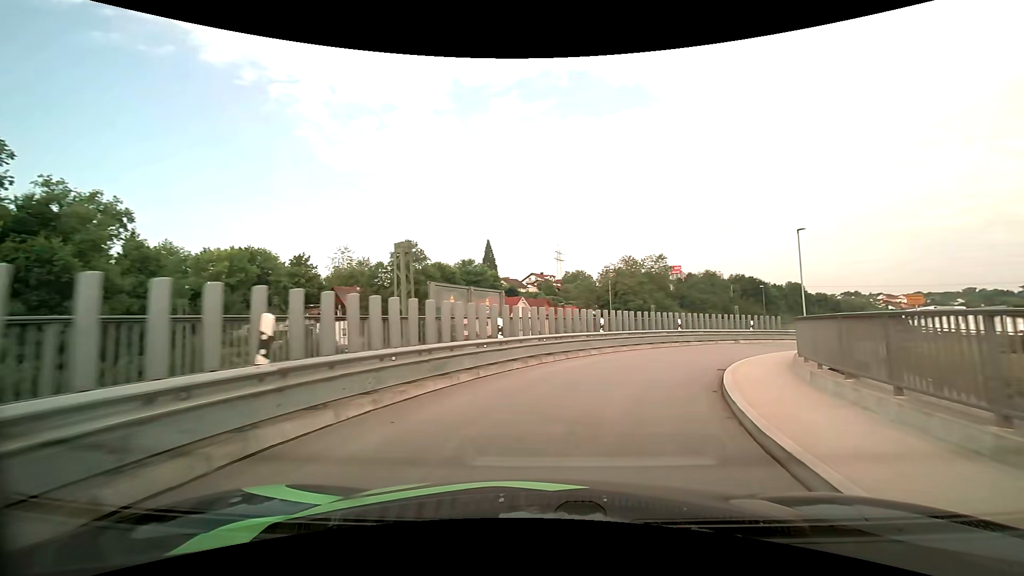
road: primary_link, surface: asphalt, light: Day
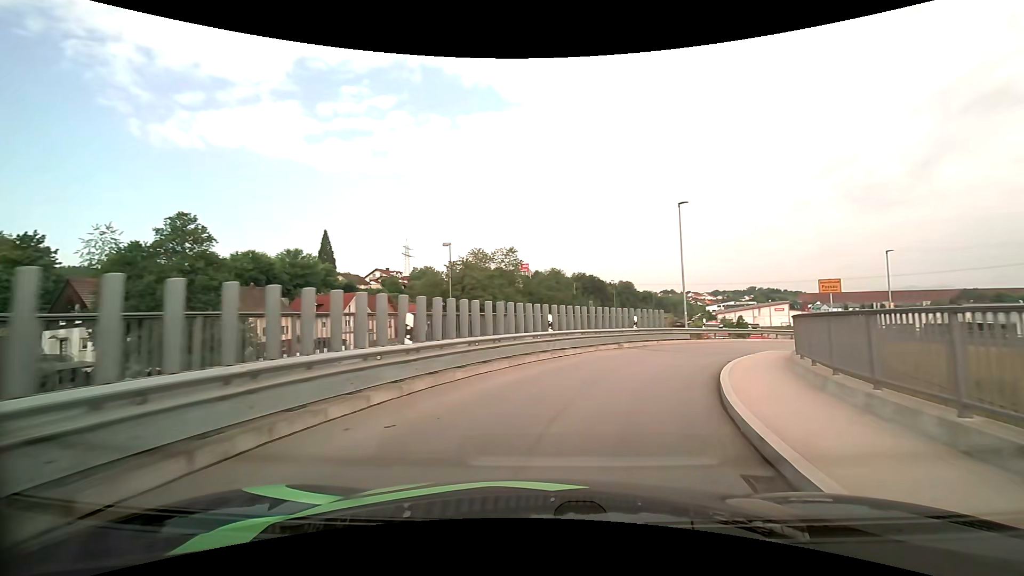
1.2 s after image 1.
(+1.8, +11.2) m; +17°
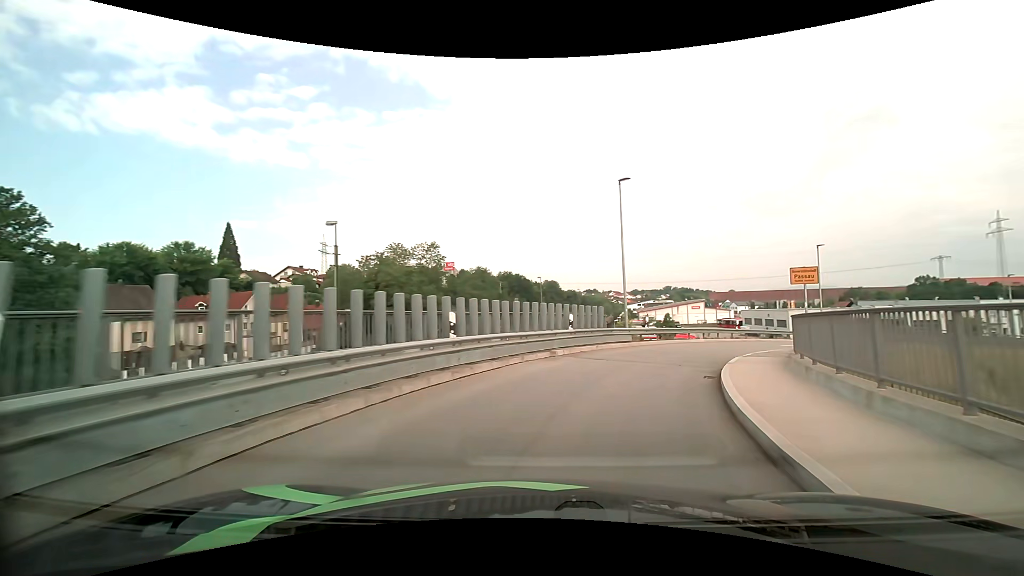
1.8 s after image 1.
(+0.4, +5.7) m; +9°
(+1, +10) (+5, +19) (+10, +27) (+18, +34) (+26, +40) (+34, +45) (+43, +50) (+52, +54) (+62, +58) (+71, +62) m
